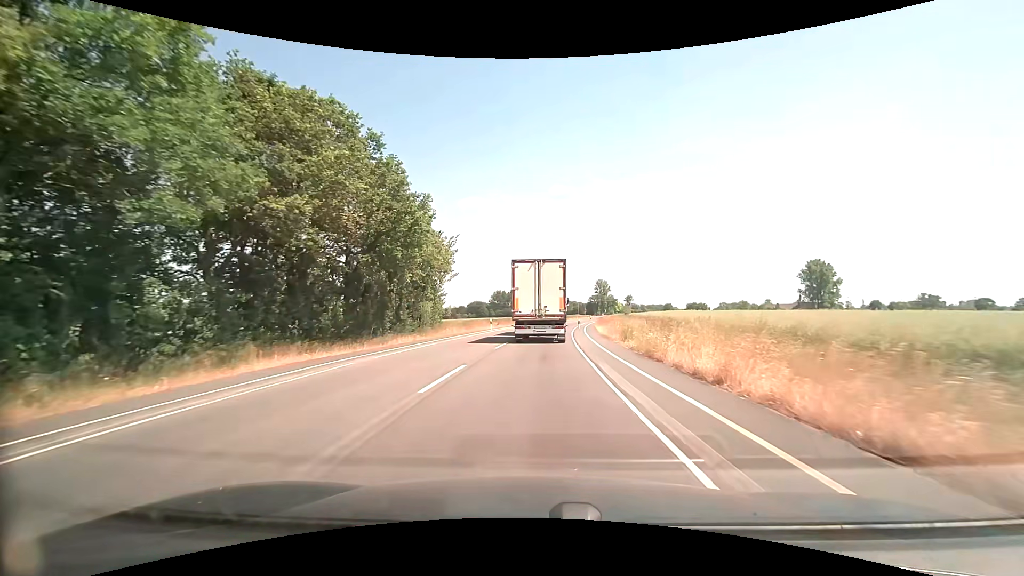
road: secondary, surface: asphalt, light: Day
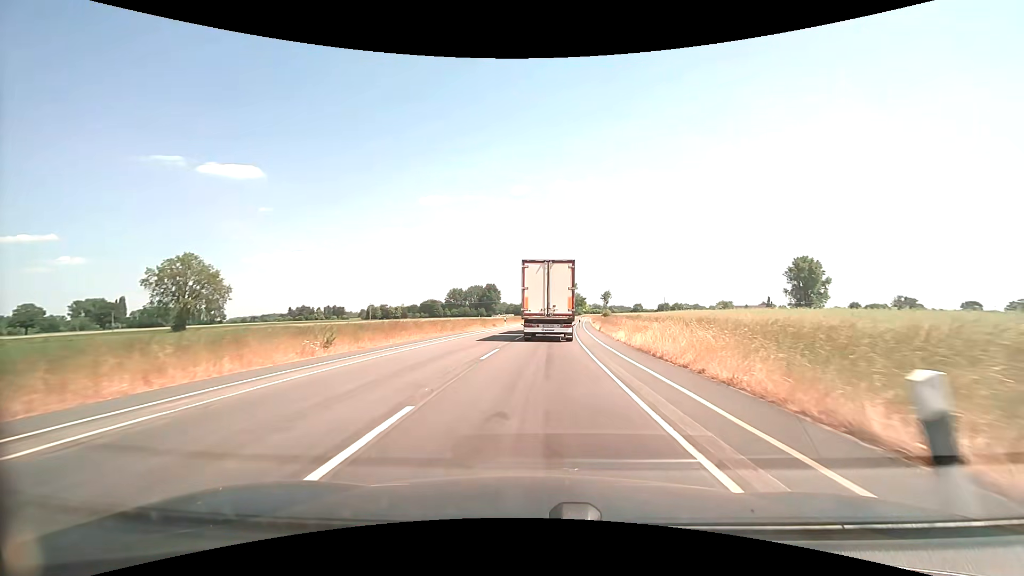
(+1.6, +41.7) m; +4°
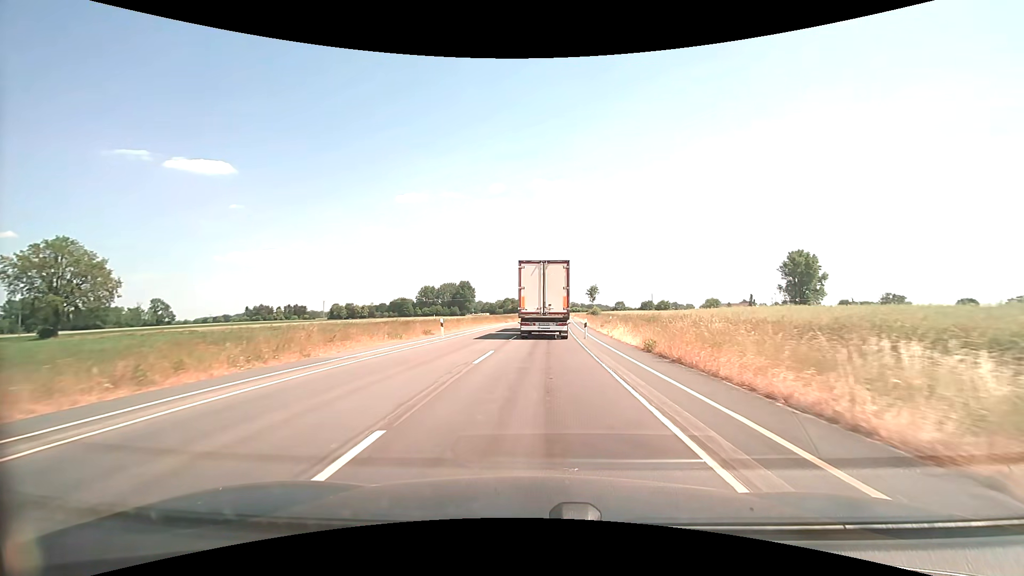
(+0.7, +25.8) m; +3°
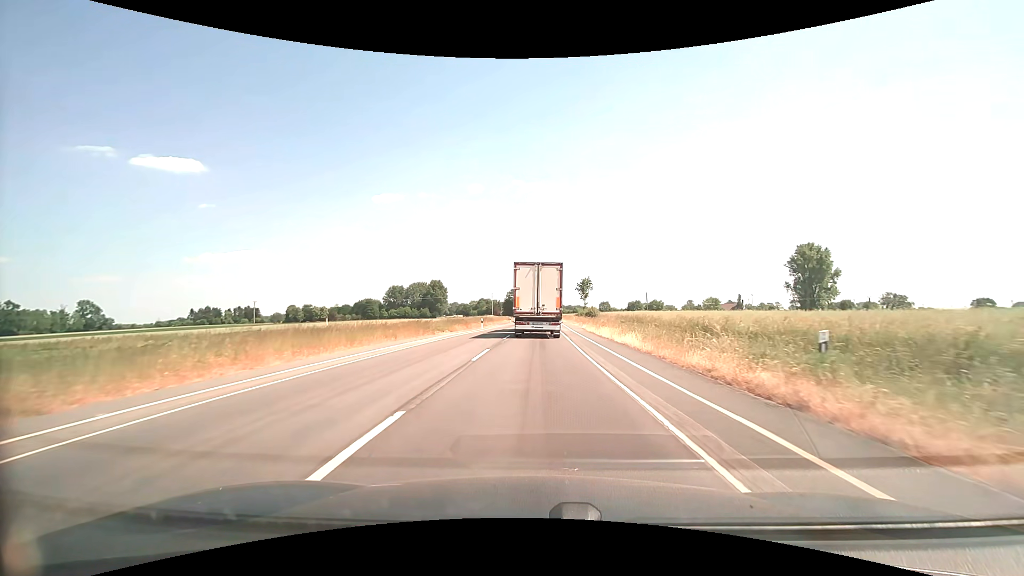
(+0.8, +34.9) m; +2°
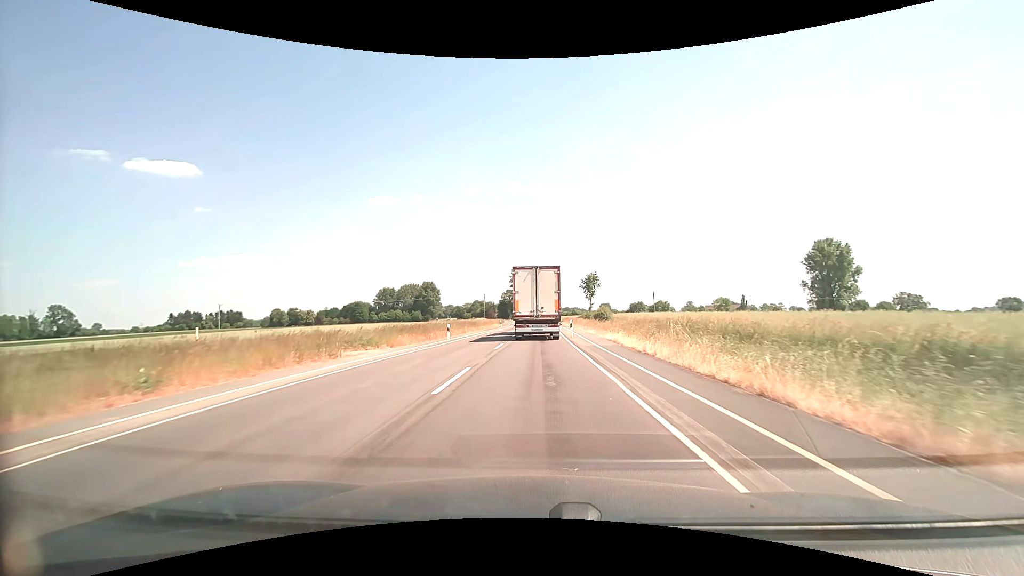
(+0.1, +17.6) m; +1°
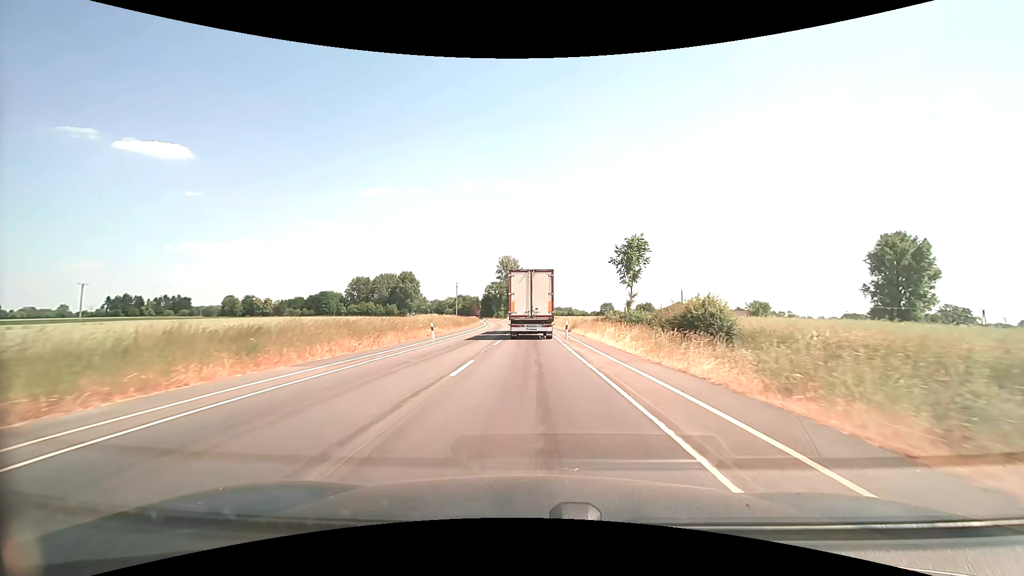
(+0.3, +45.1) m; +1°
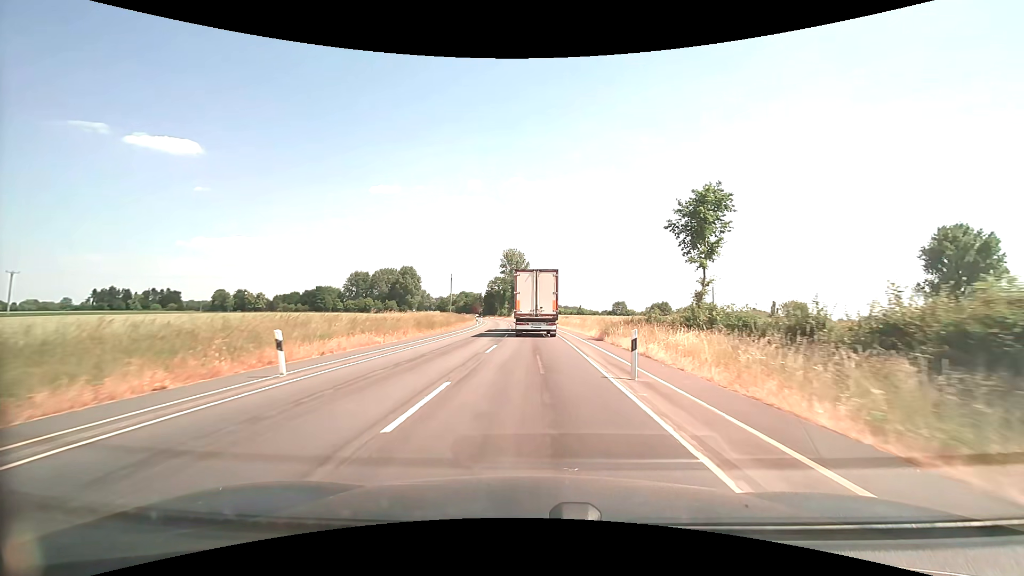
(0.0, +18.5) m; -1°
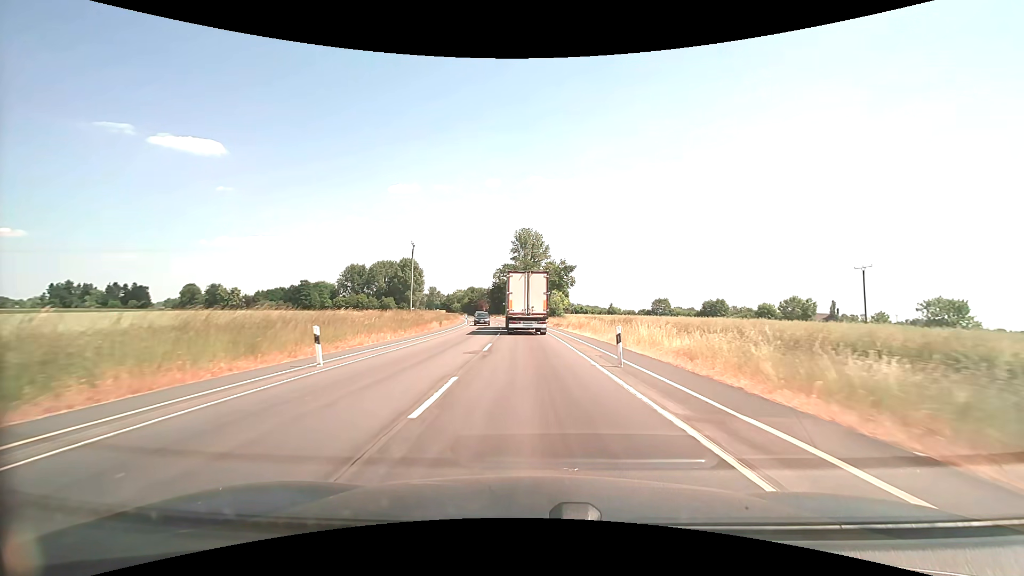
(-0.7, +47.7) m; -2°
(0, +10) (0, +20) (-1, +30) (-1, +40) (-2, +50) (-3, +60) (-4, +70) (-5, +80) (-6, +90) (-7, +100) m
